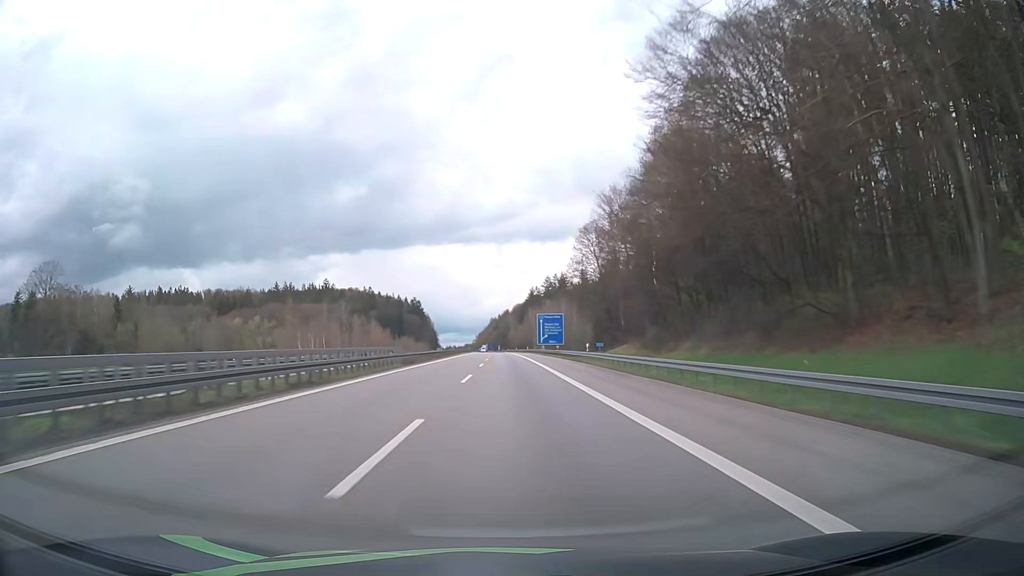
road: motorway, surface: asphalt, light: Day
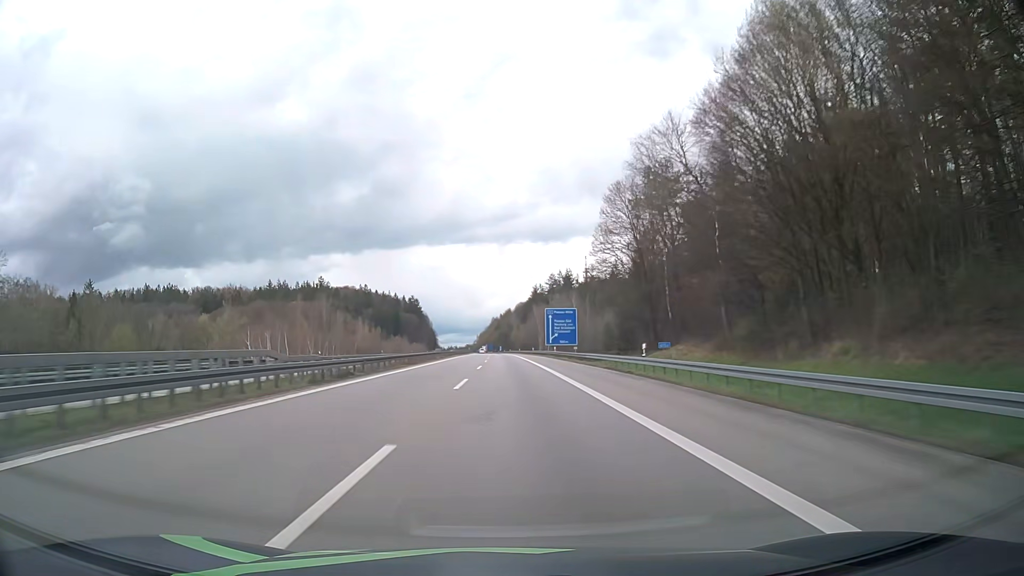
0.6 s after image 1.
(0.0, +21.2) m; 0°
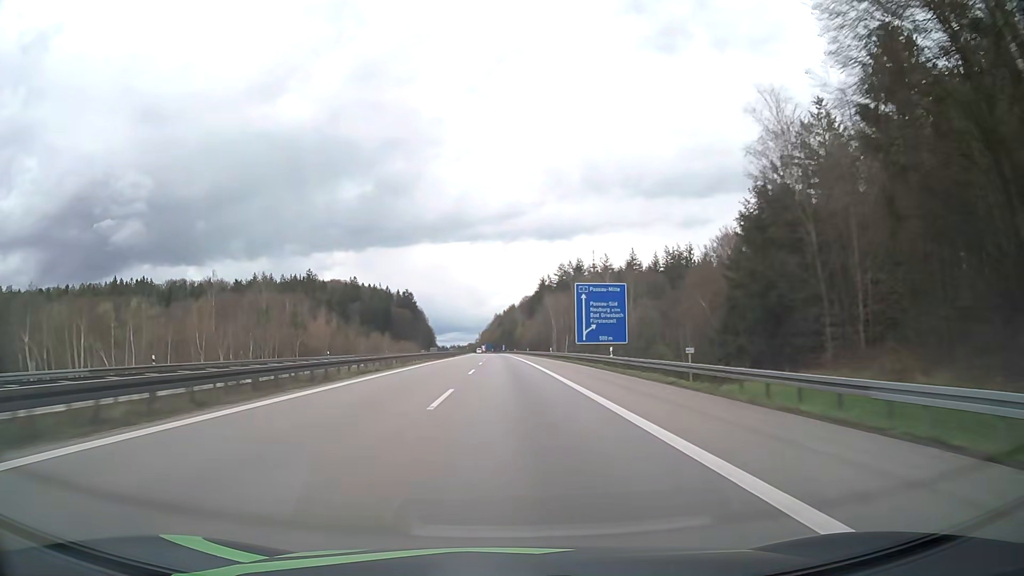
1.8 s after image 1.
(0.0, +42.5) m; 0°
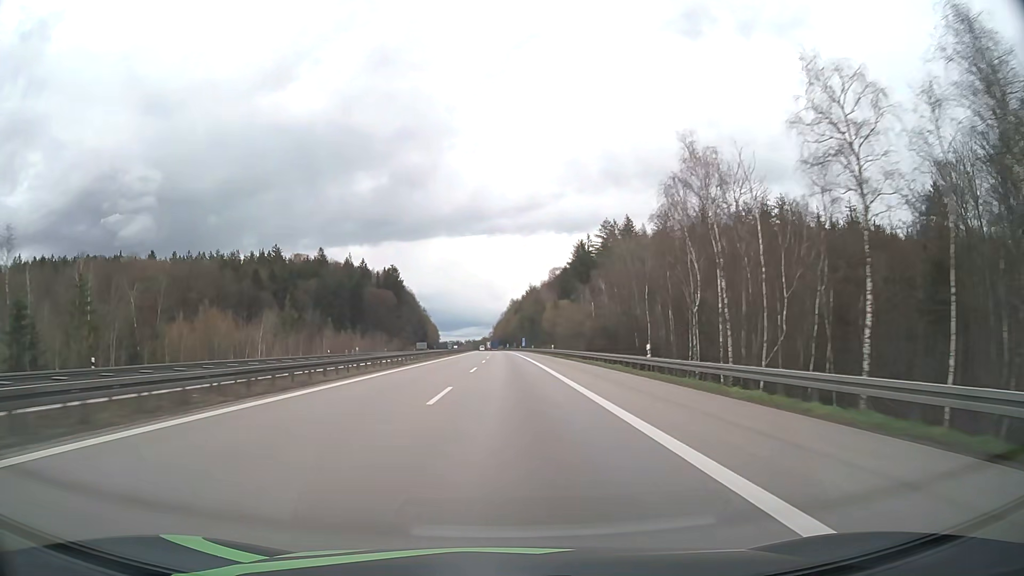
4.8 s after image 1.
(-1.0, +106.8) m; -1°
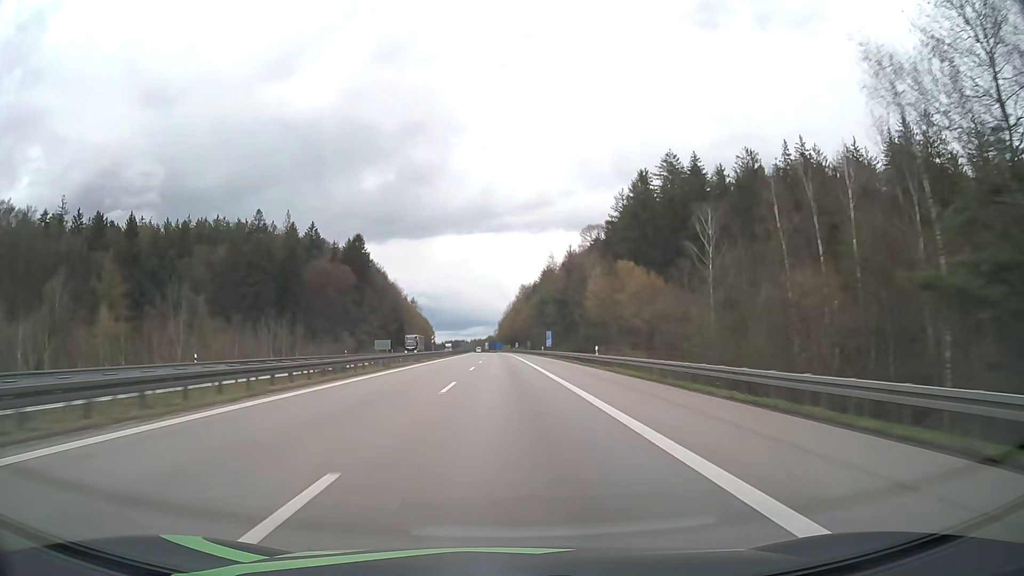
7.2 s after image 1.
(-0.6, +86.2) m; -1°
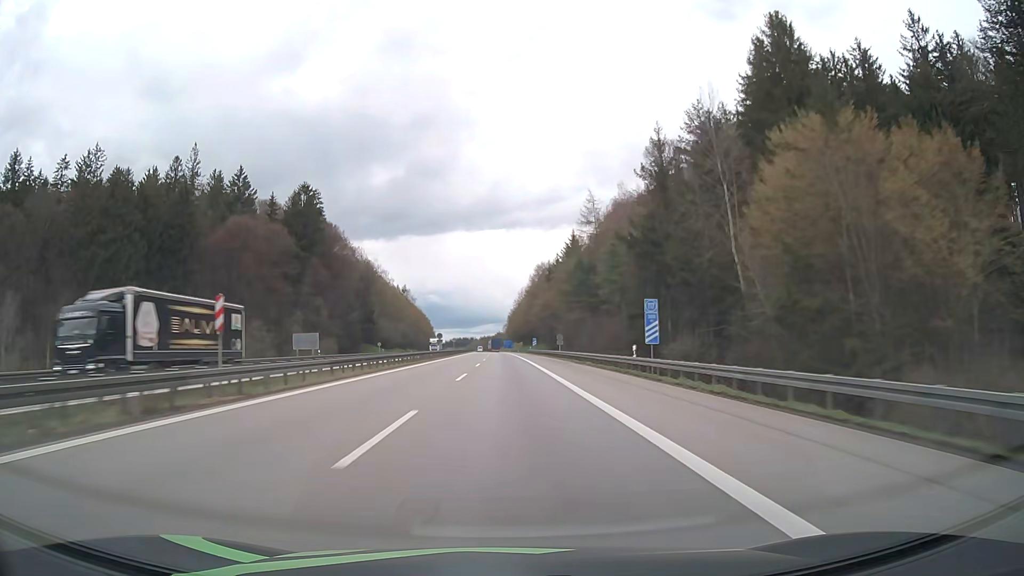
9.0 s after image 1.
(-0.5, +65.1) m; -1°
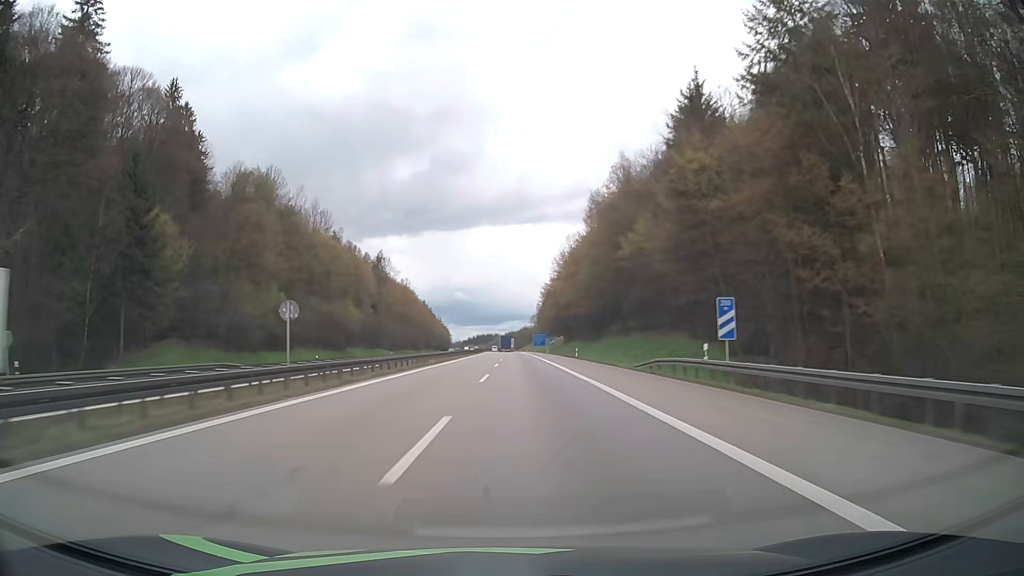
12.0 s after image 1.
(-1.5, +108.9) m; -2°
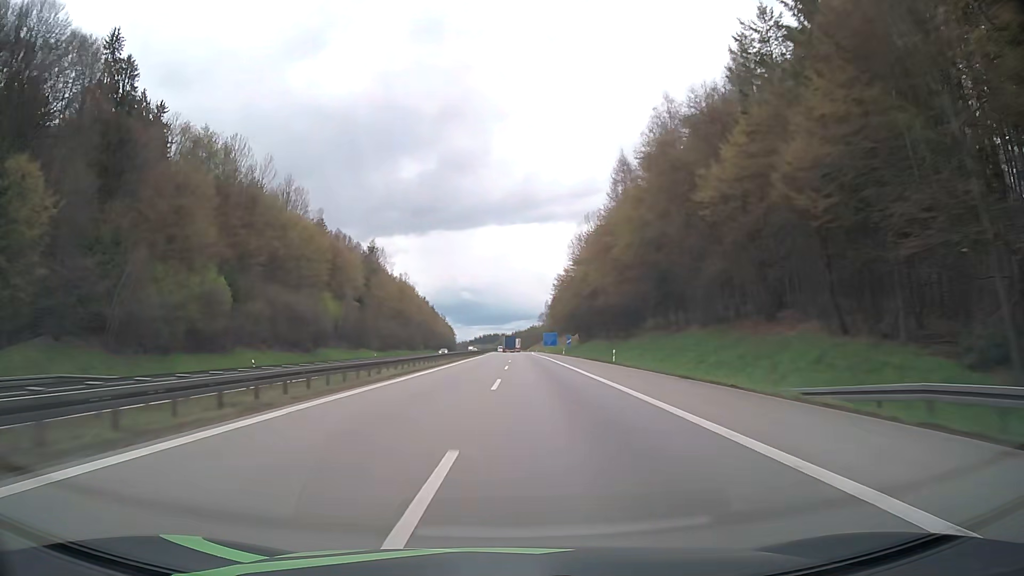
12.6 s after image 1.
(-0.1, +21.8) m; 0°
(0, +10) (0, +20) (0, +30) (0, +40) (0, +50) (0, +60) (0, +70) (0, +80) (-1, +90) (-1, +100) m
